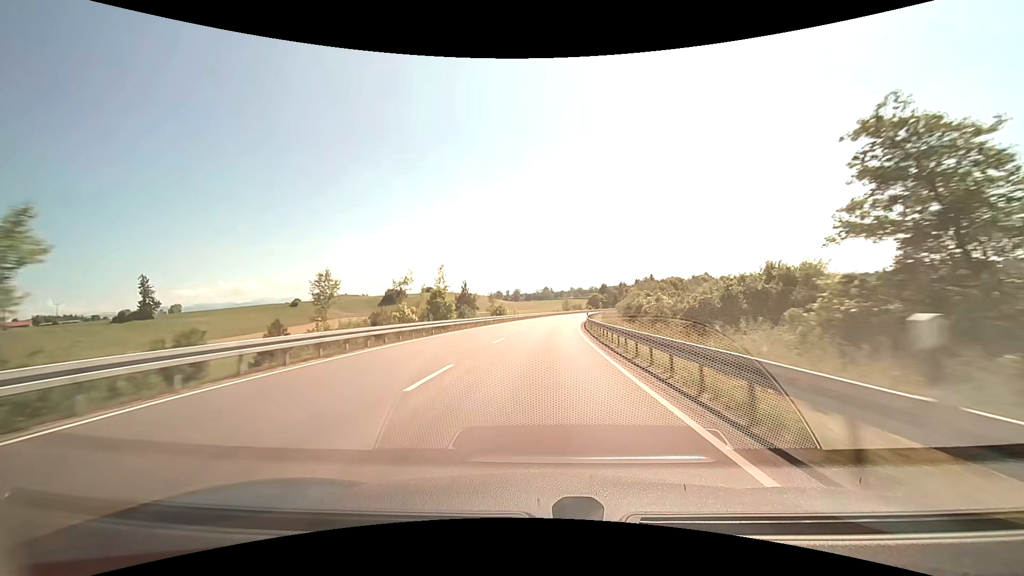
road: primary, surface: asphalt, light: Day
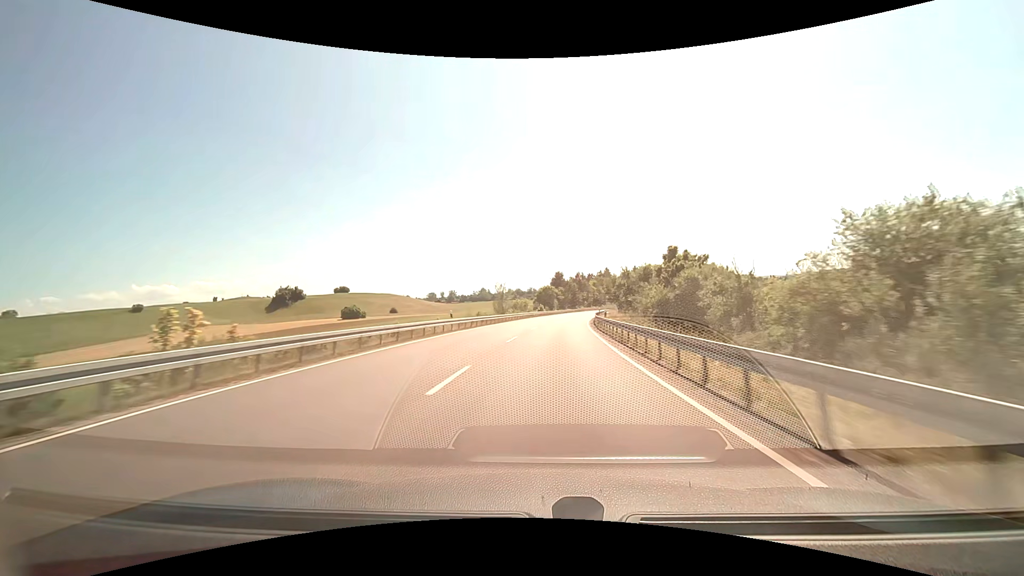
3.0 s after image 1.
(+6.2, +73.1) m; +9°
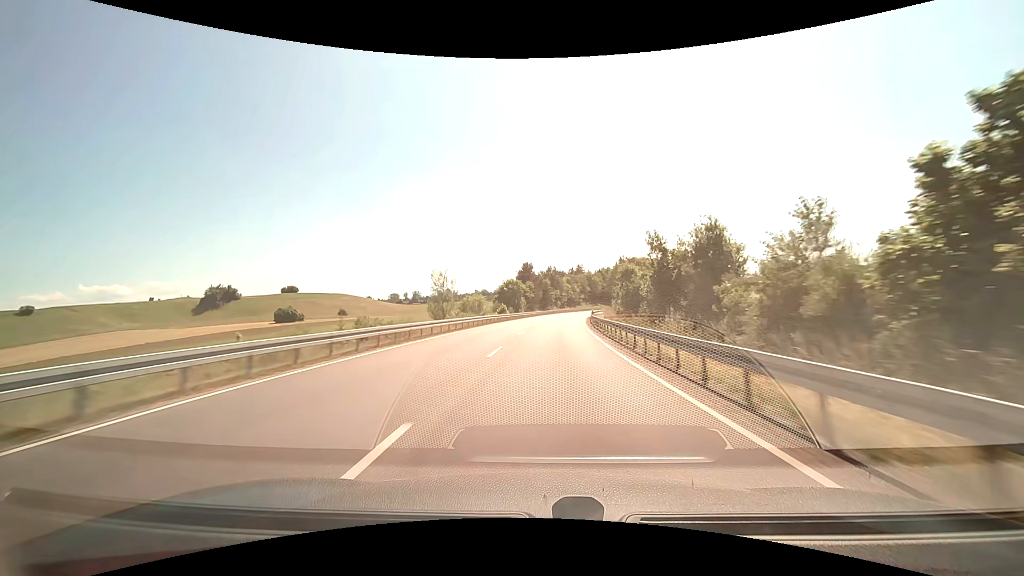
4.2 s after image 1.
(+0.1, +30.2) m; +1°
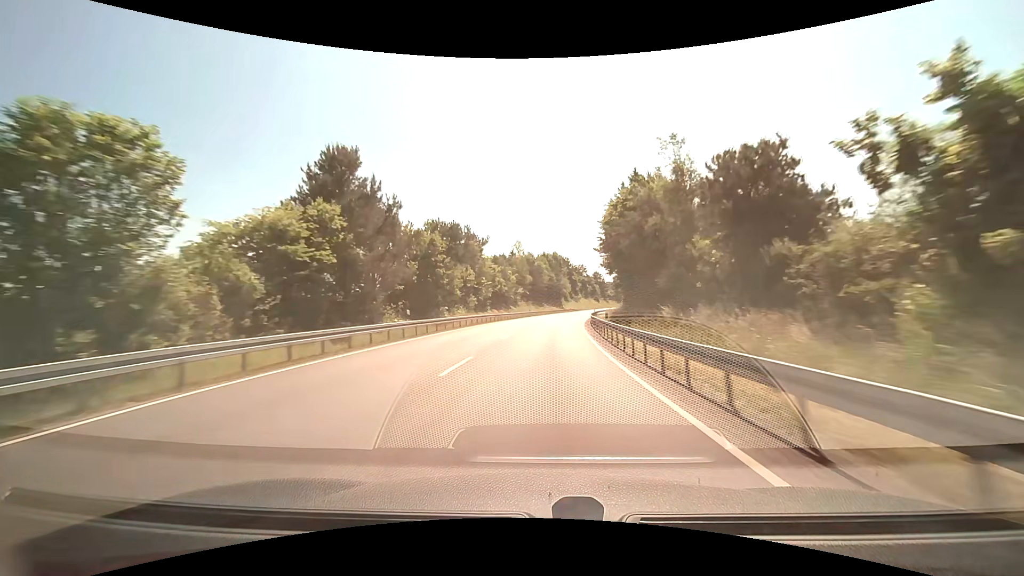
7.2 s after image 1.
(+6.8, +76.6) m; +8°
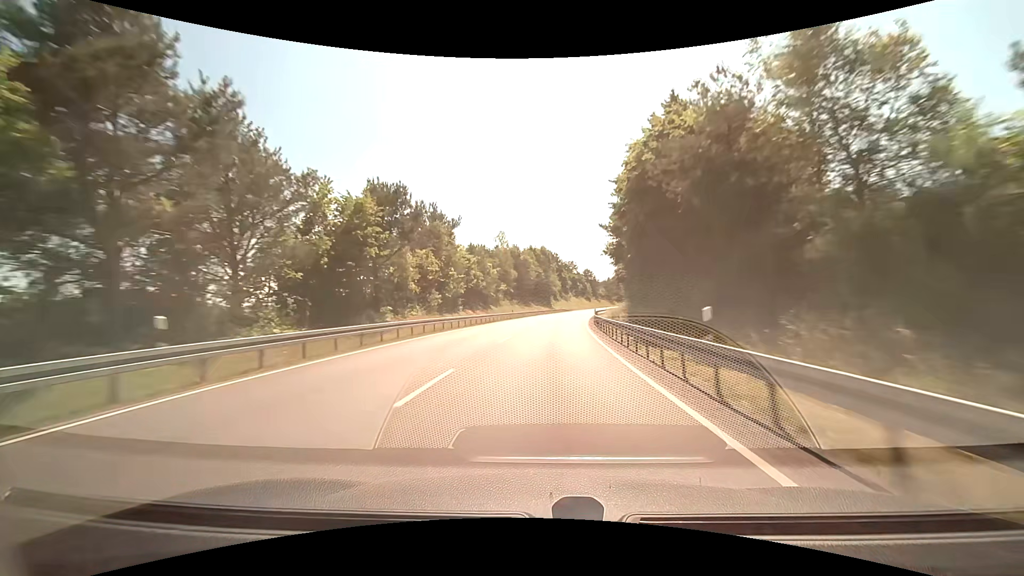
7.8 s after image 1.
(+0.1, +15.4) m; +2°
(0, +10) (0, +20) (+1, +30) (+2, +40) (+4, +50) (+5, +60) (+7, +70) (+8, +79) (+10, +89) (+12, +99) m
